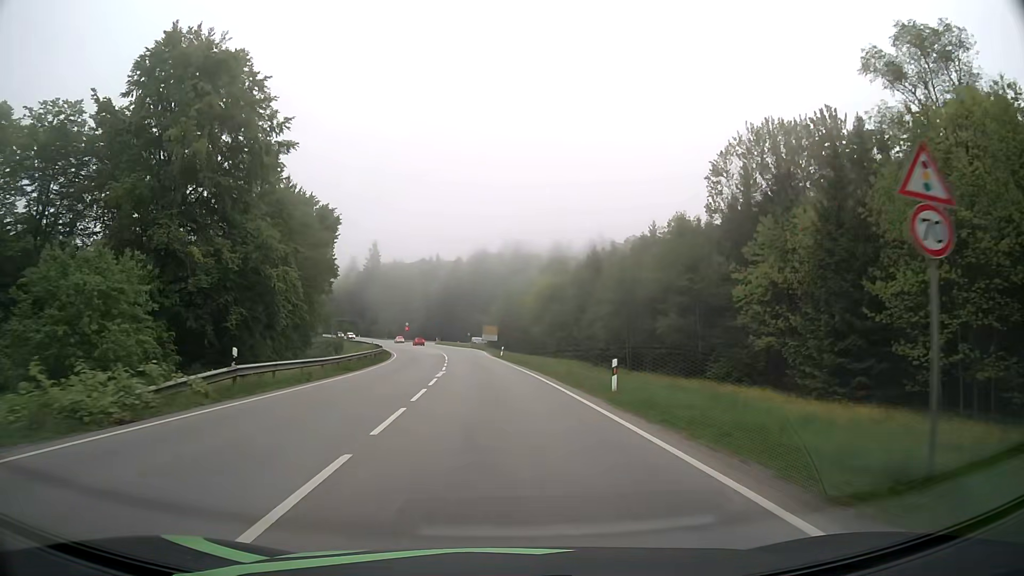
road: secondary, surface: asphalt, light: Day
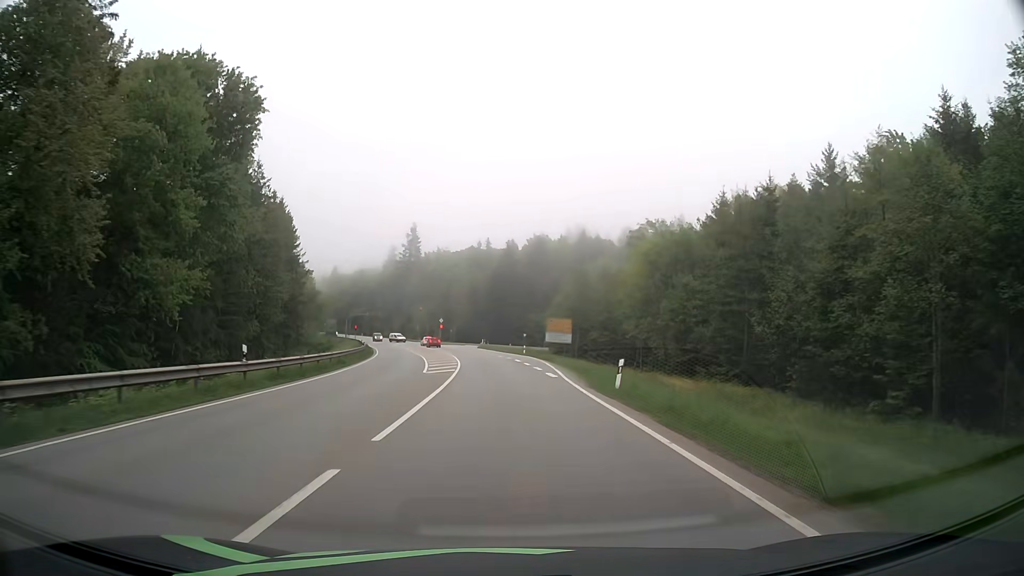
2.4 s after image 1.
(-1.9, +43.2) m; -5°
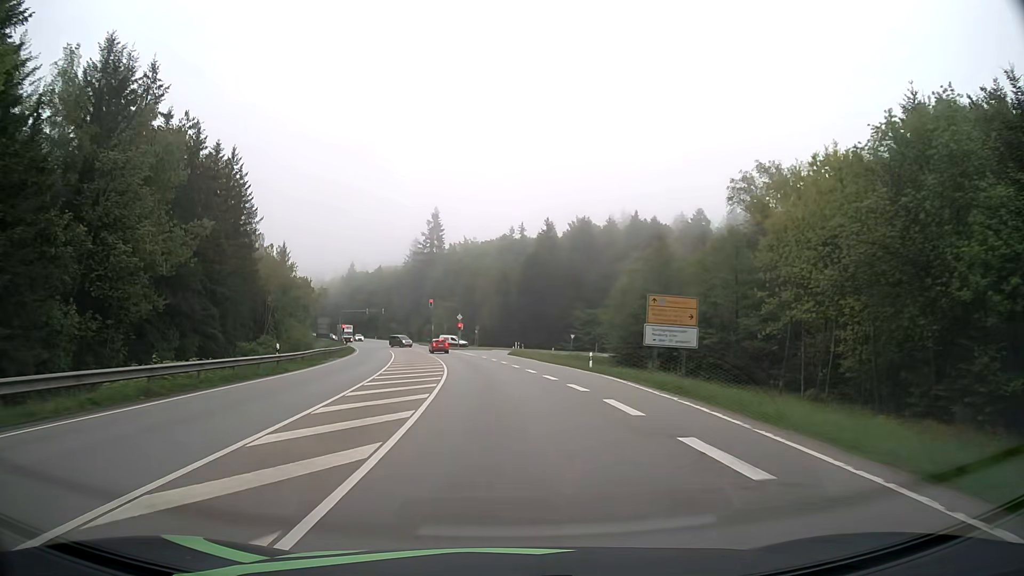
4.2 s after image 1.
(-0.7, +32.4) m; -3°
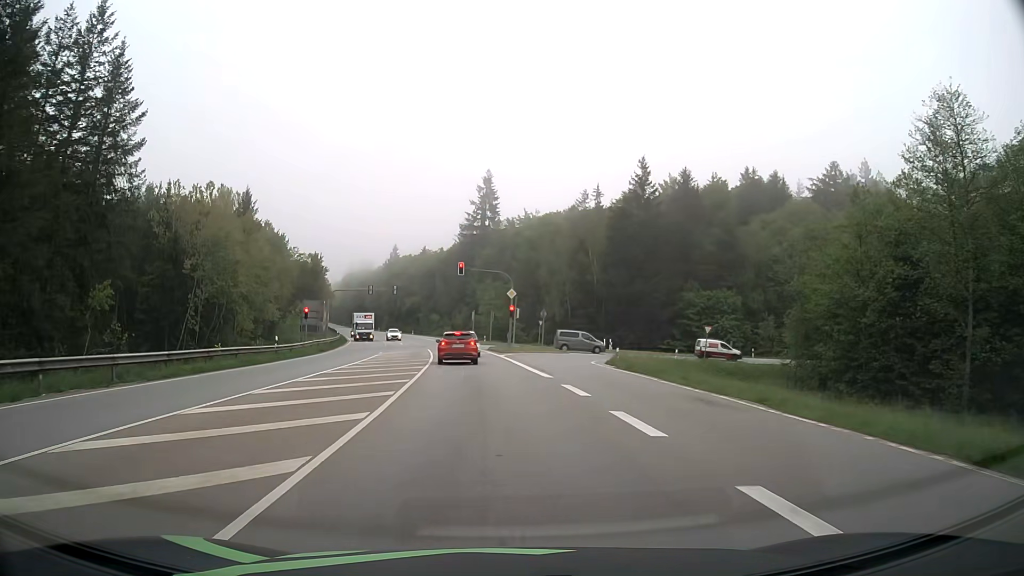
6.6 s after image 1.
(-1.7, +39.1) m; -5°
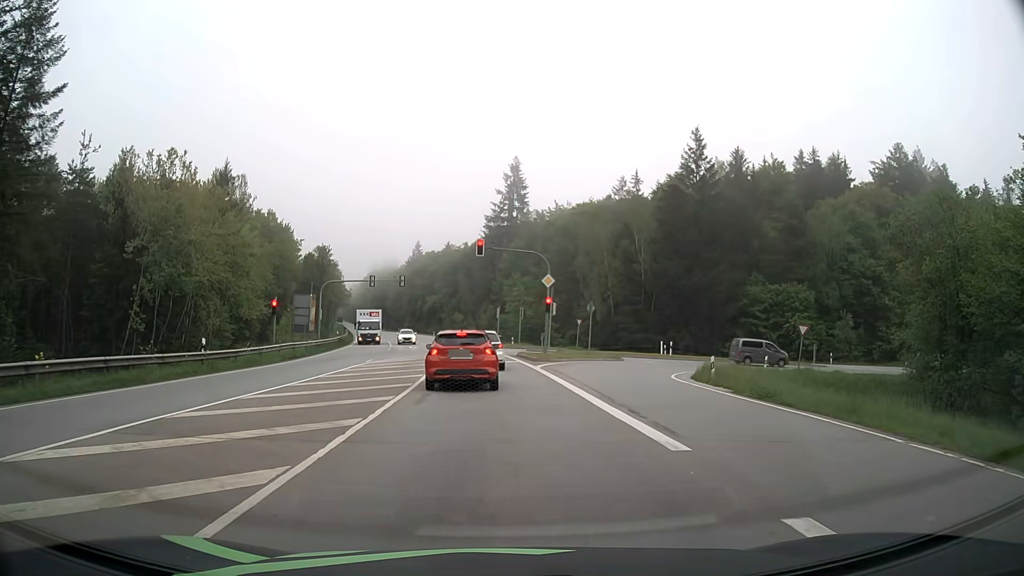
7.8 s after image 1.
(-0.3, +12.7) m; -2°
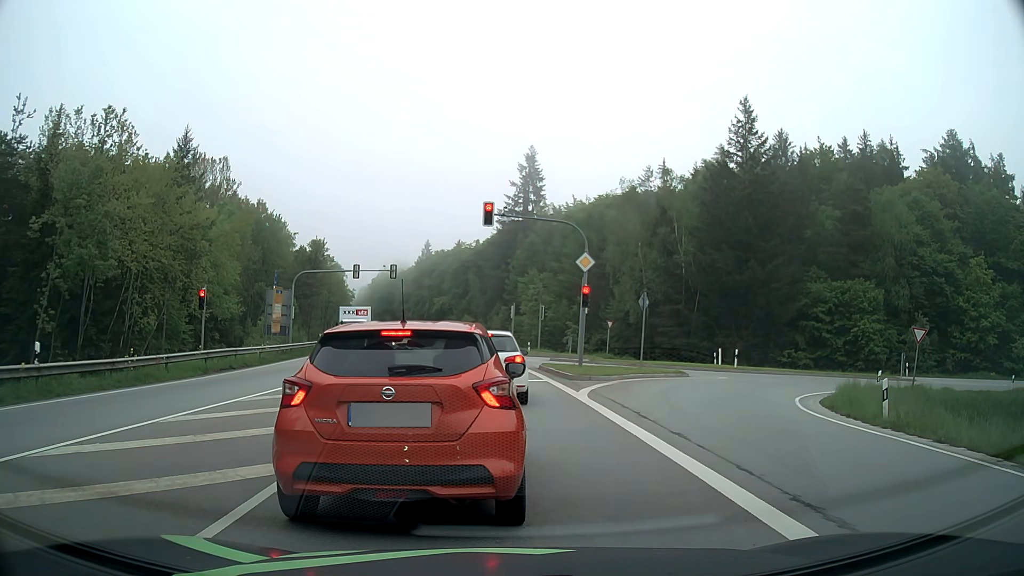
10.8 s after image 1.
(-0.2, +10.7) m; -1°
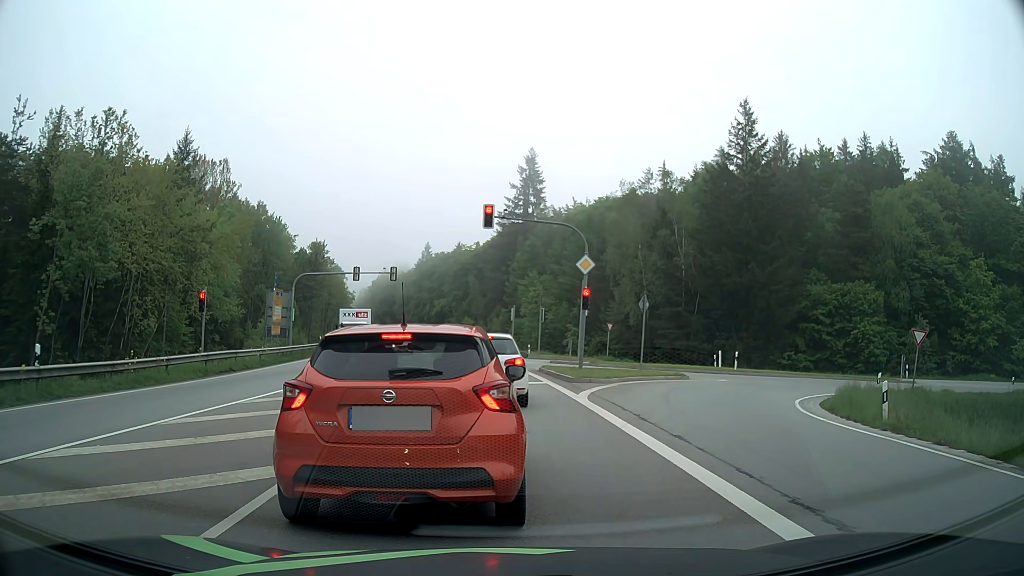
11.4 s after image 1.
(0.0, +0.1) m; 0°
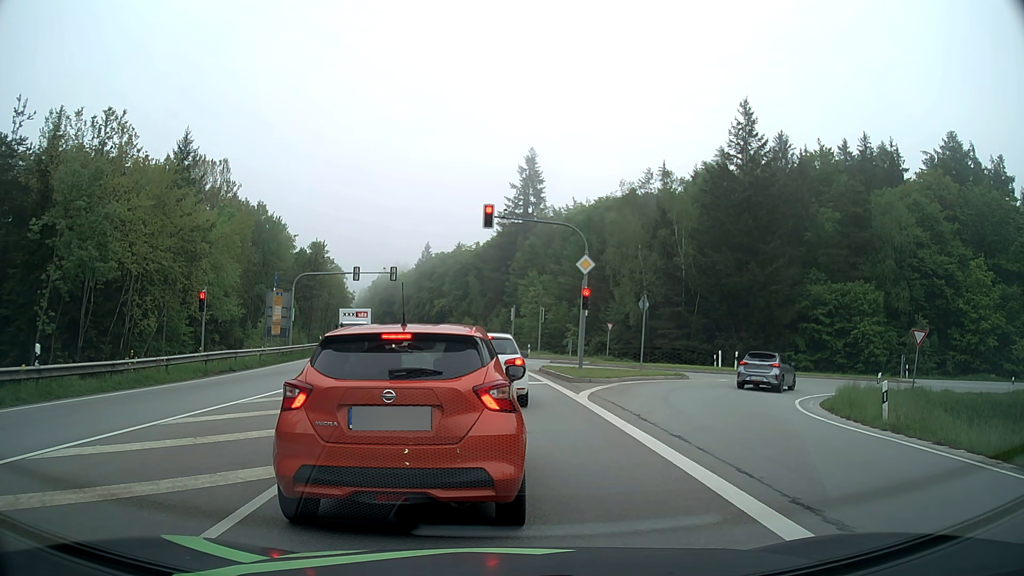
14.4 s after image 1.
(0.0, +0.1) m; 0°
(0, +10) (-1, +20) (-1, +30) (-2, +40) (-4, +50) (-5, +60) (-7, +70) (-9, +79) (-11, +89) (-13, +99) m
